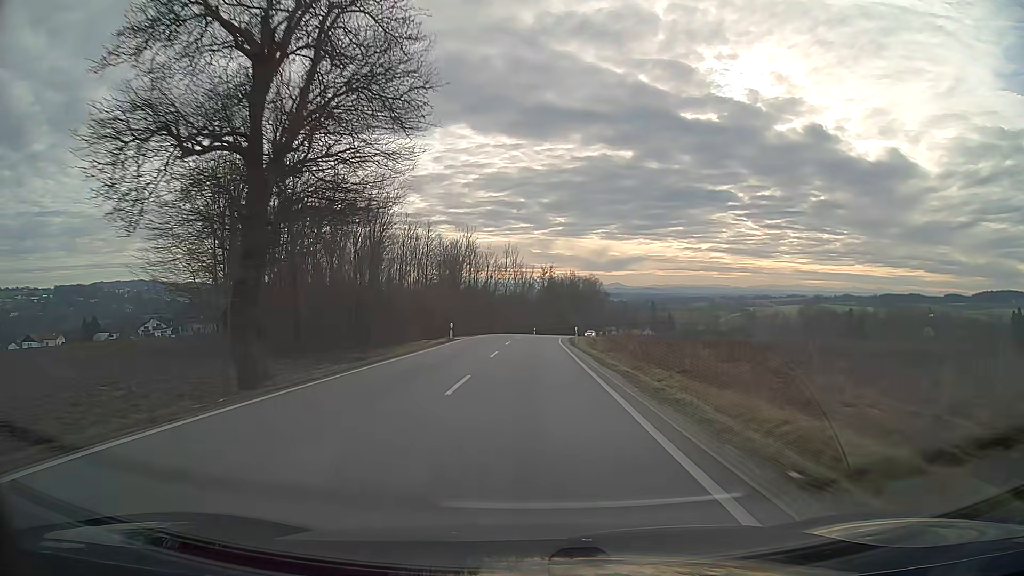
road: secondary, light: Day
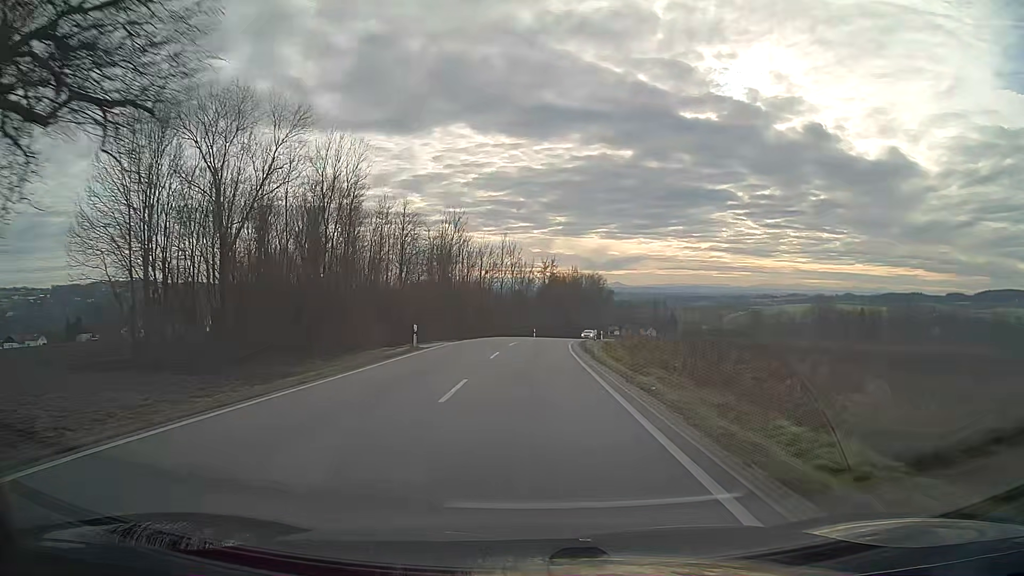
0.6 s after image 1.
(0.0, +12.9) m; 0°
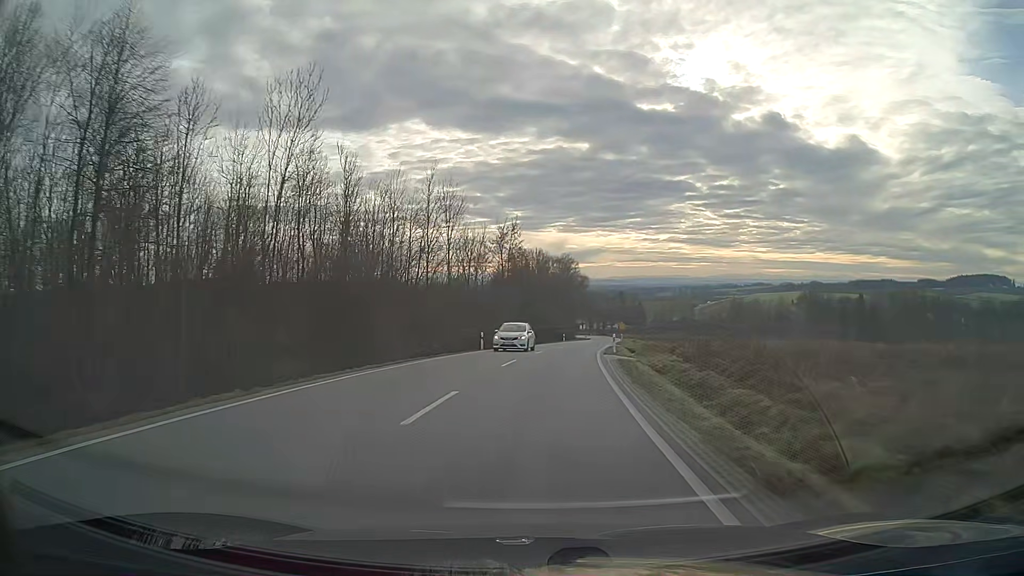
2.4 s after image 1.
(+1.0, +38.0) m; +4°
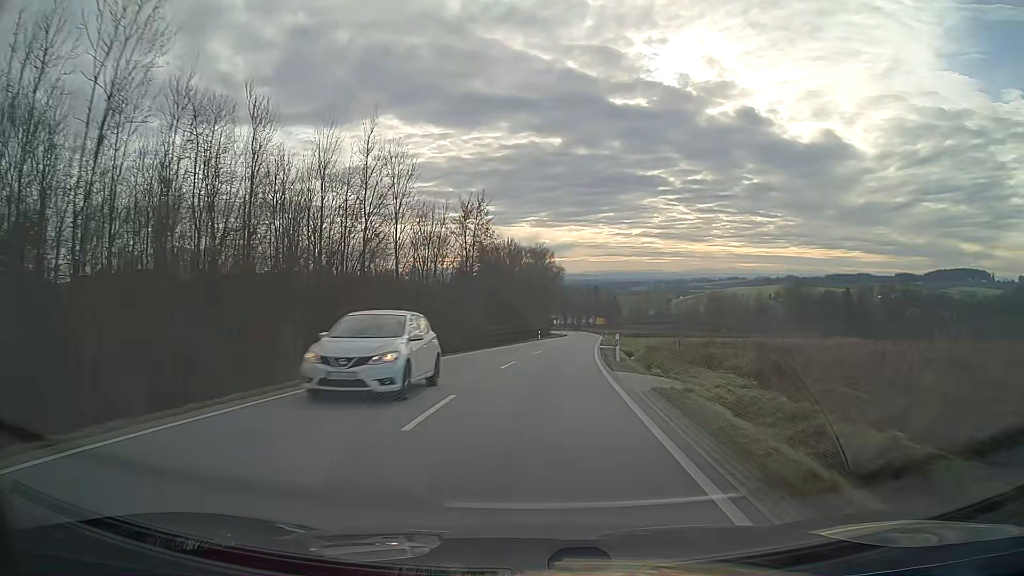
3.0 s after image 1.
(+0.2, +12.4) m; +2°
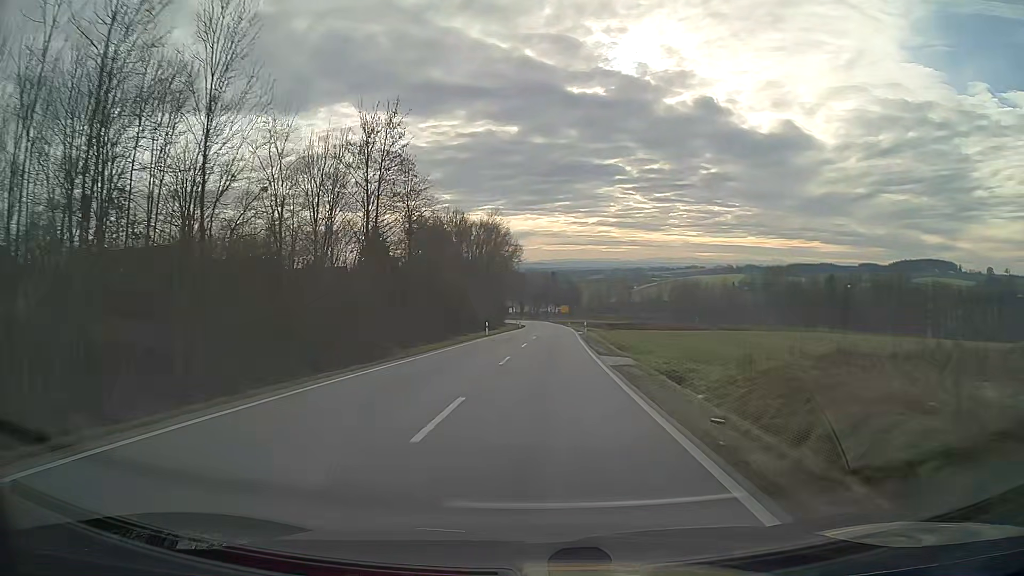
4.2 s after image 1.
(+0.8, +24.7) m; +4°
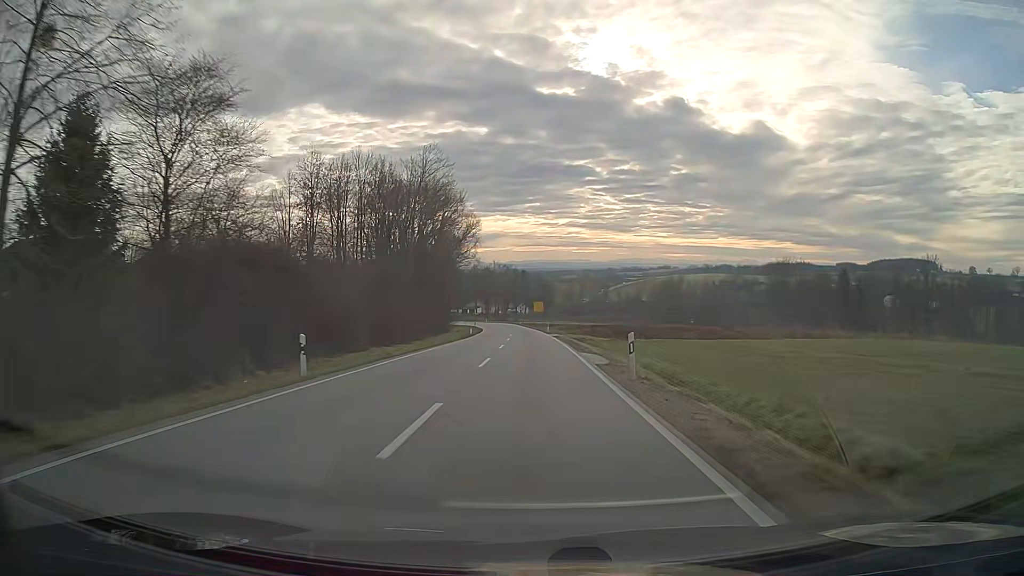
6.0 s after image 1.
(+0.8, +36.8) m; +2°
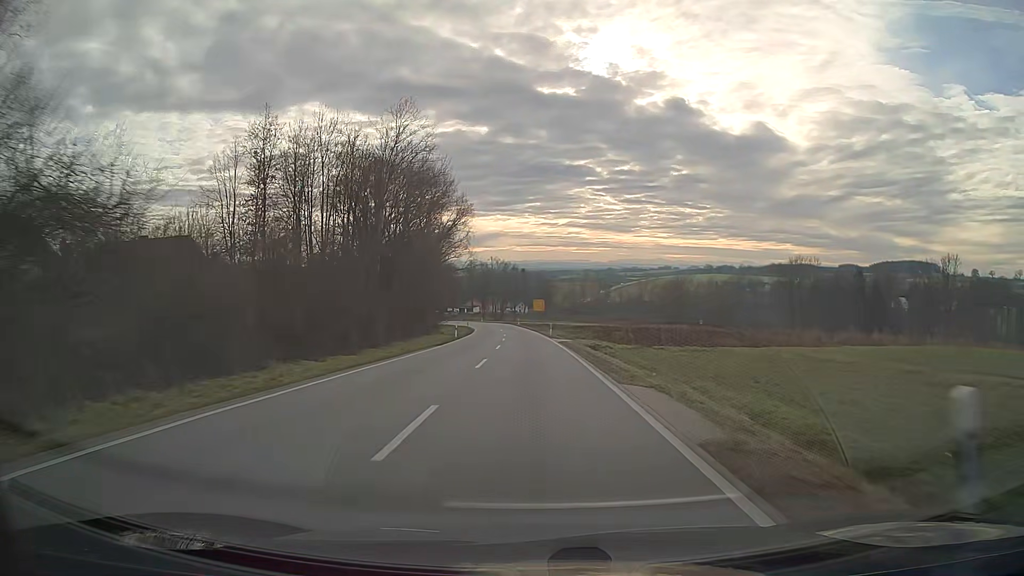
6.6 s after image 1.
(0.0, +12.2) m; 0°
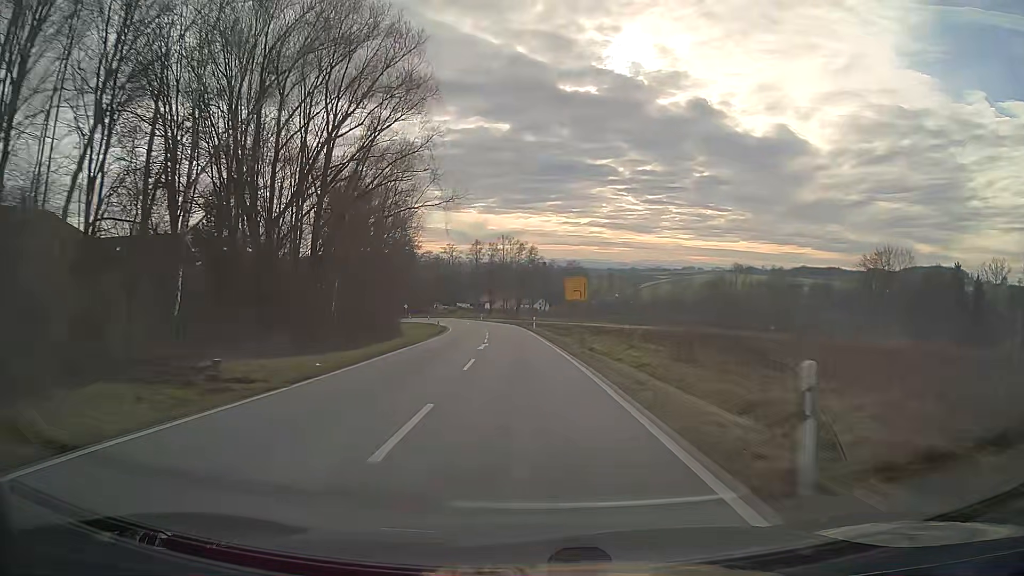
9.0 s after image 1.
(-0.6, +48.2) m; -2°
